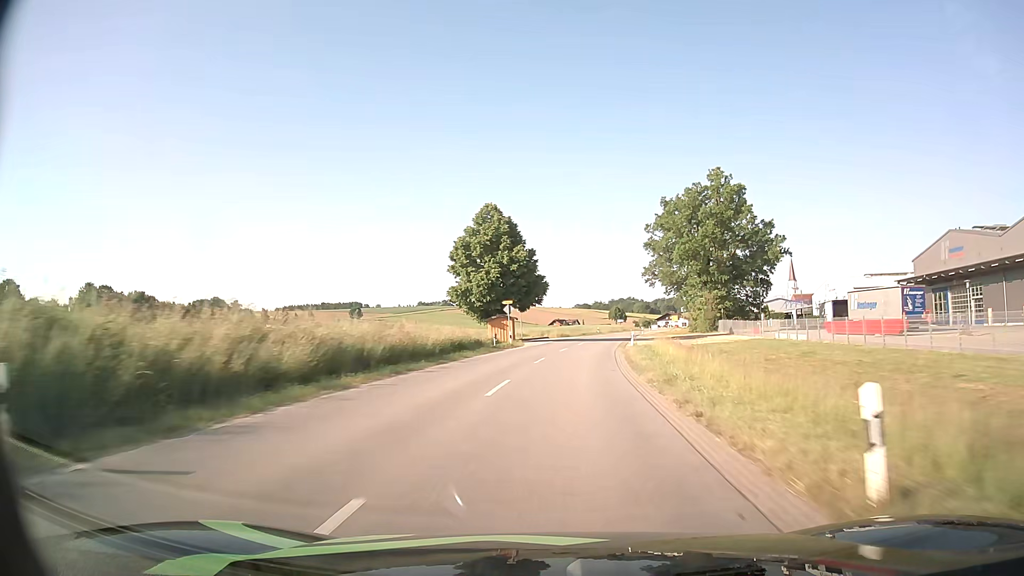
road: secondary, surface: asphalt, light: Day
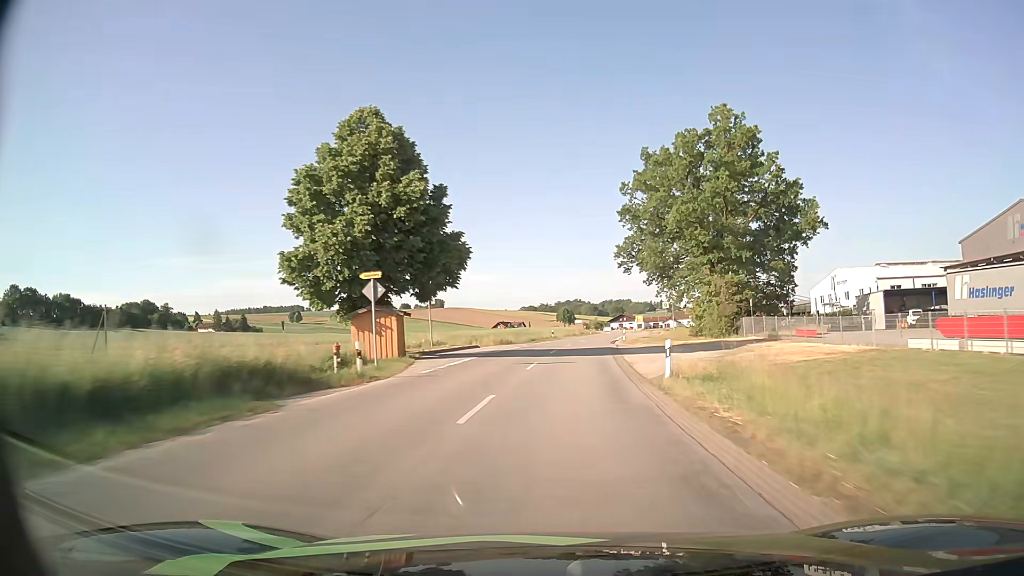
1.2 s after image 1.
(+1.0, +27.7) m; +4°
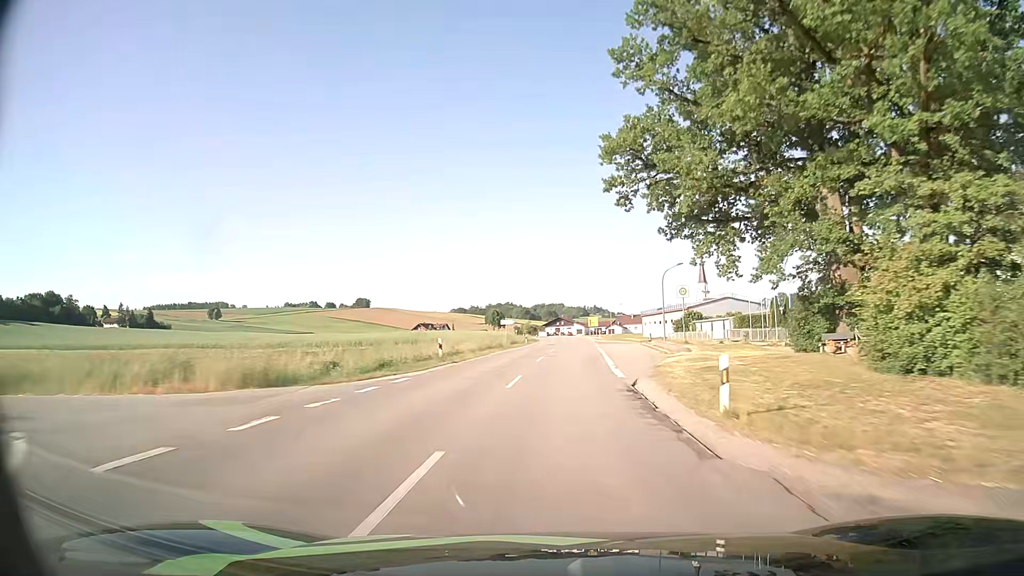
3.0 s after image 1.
(+2.1, +41.6) m; +5°
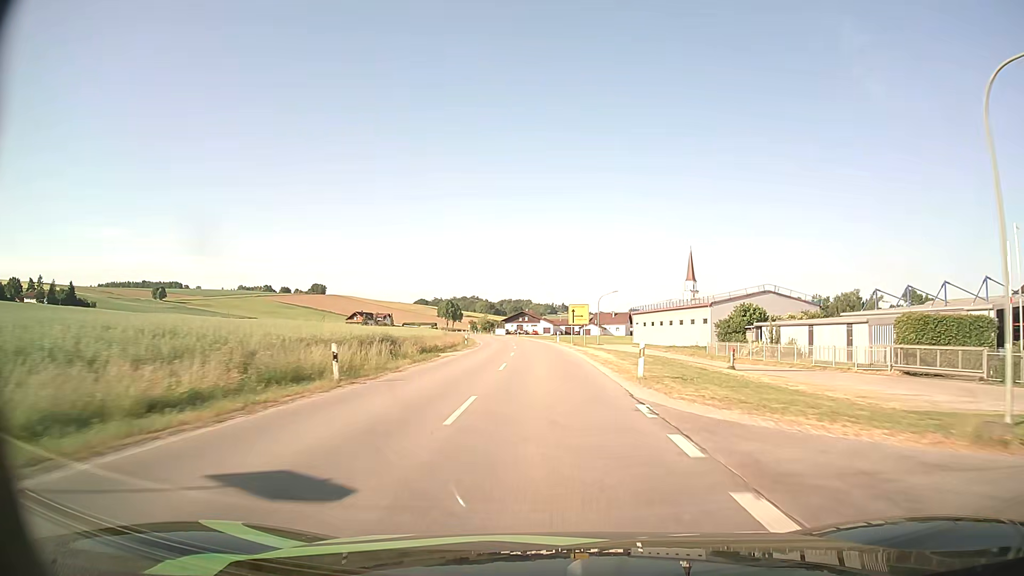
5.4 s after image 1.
(+2.7, +54.1) m; +4°
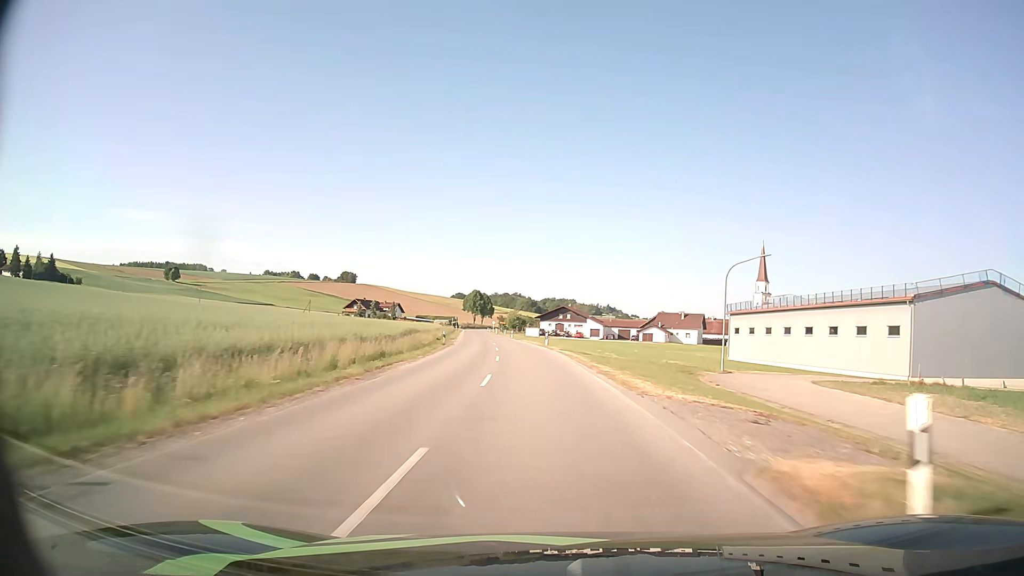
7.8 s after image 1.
(-1.3, +53.9) m; -4°
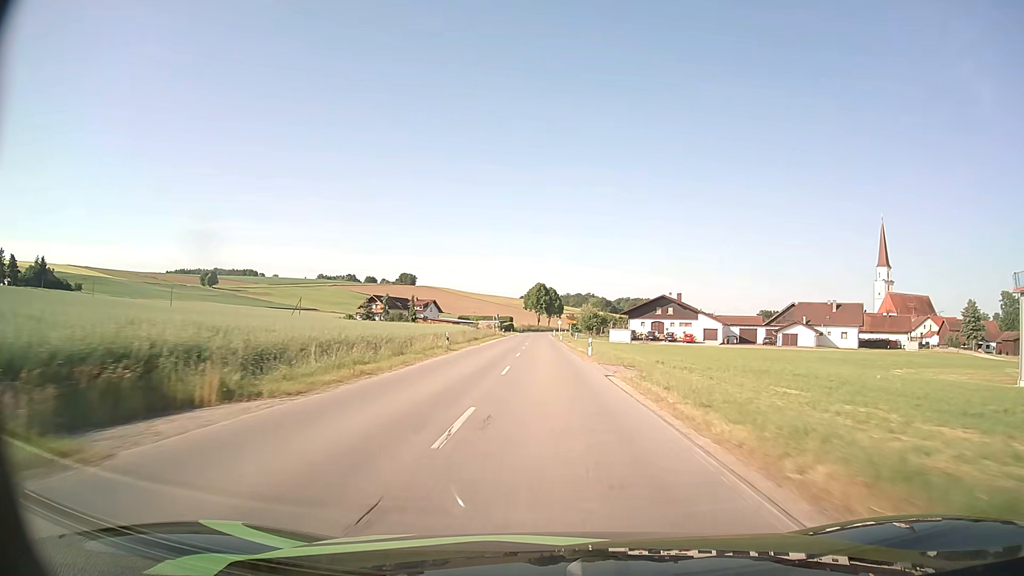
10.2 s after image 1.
(-3.1, +56.4) m; -6°
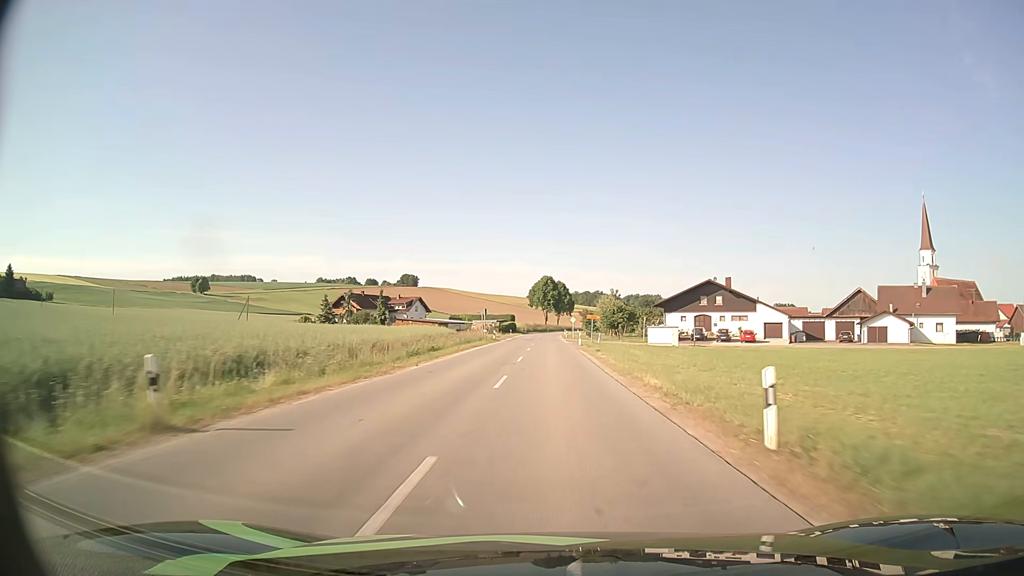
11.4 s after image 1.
(-0.3, +28.5) m; -1°
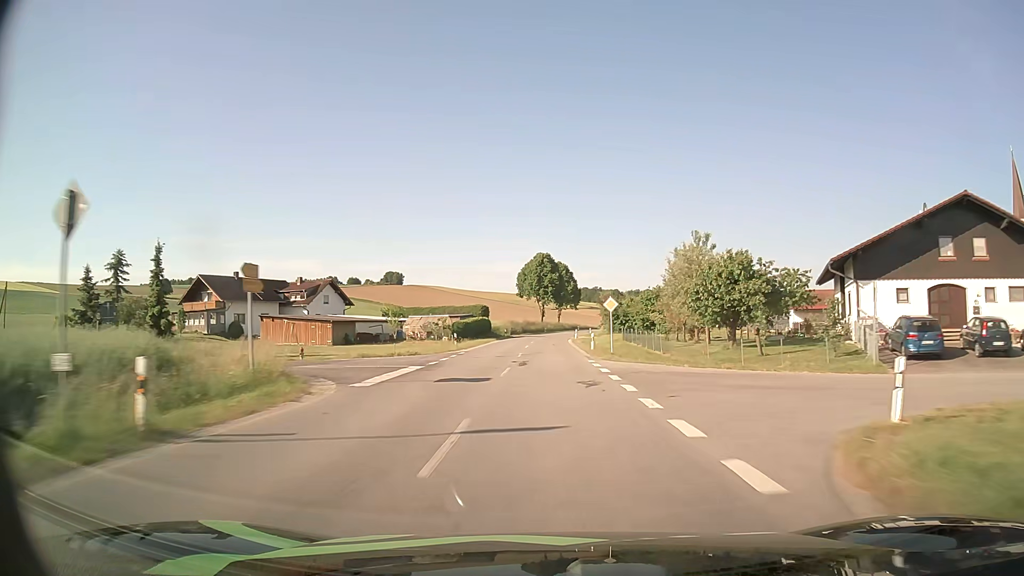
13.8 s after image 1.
(-0.3, +57.0) m; 0°
(0, +10) (0, +20) (0, +30) (0, +40) (0, +50) (0, +60) (+1, +70) (+1, +80) (+2, +90) (+3, +100) m
